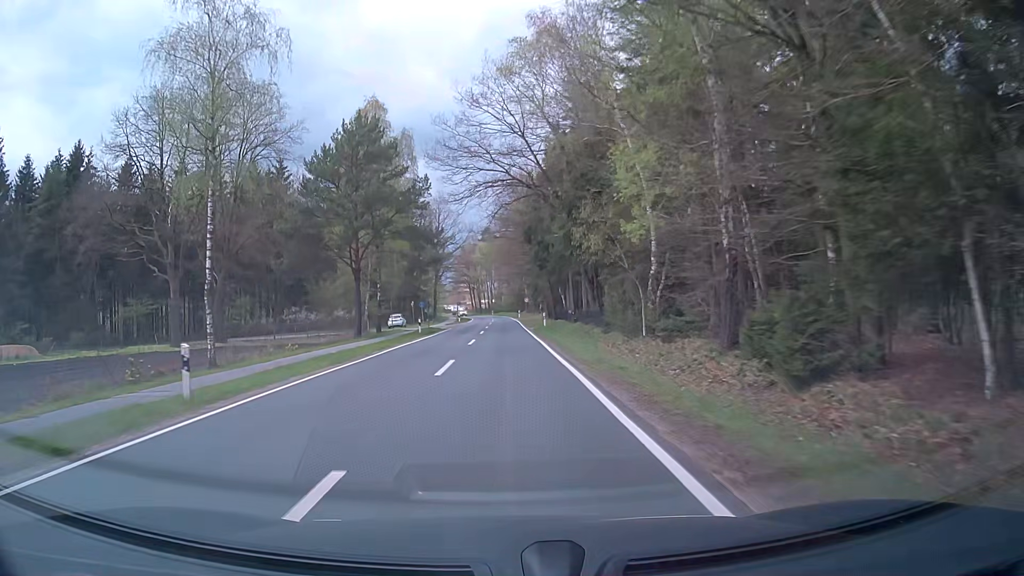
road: secondary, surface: asphalt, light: Day
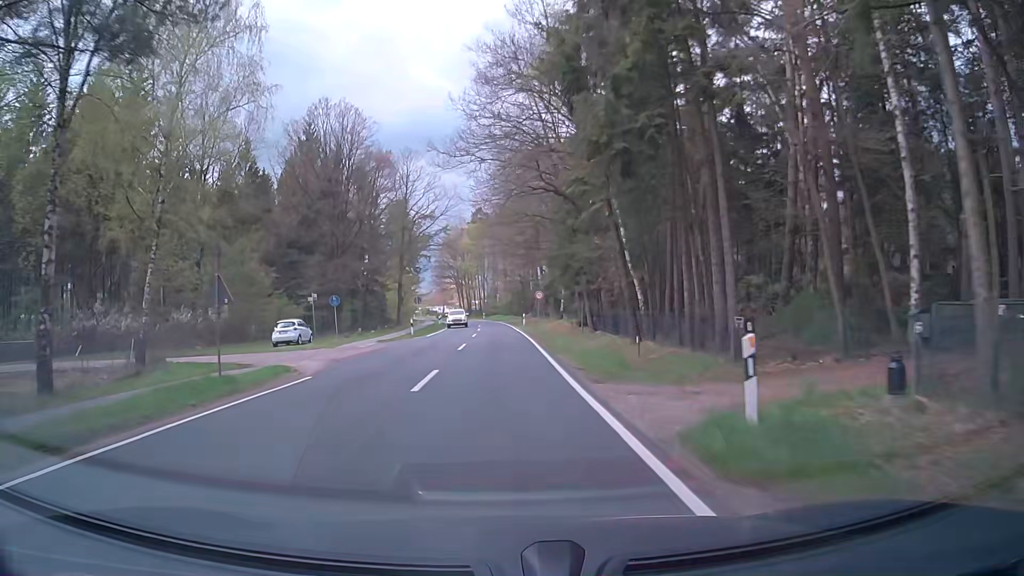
(+0.1, +38.7) m; +1°
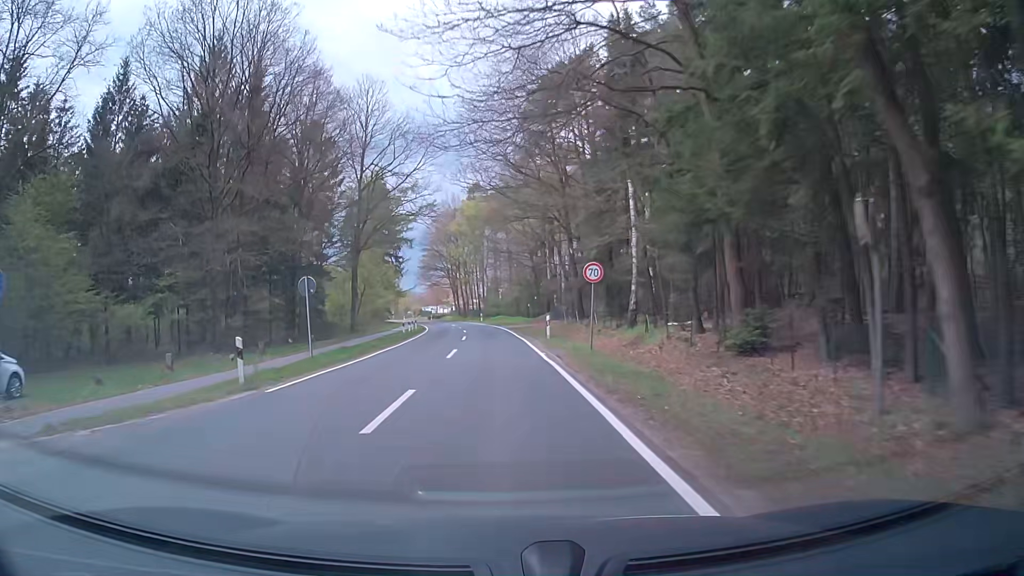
(-0.4, +28.4) m; 0°
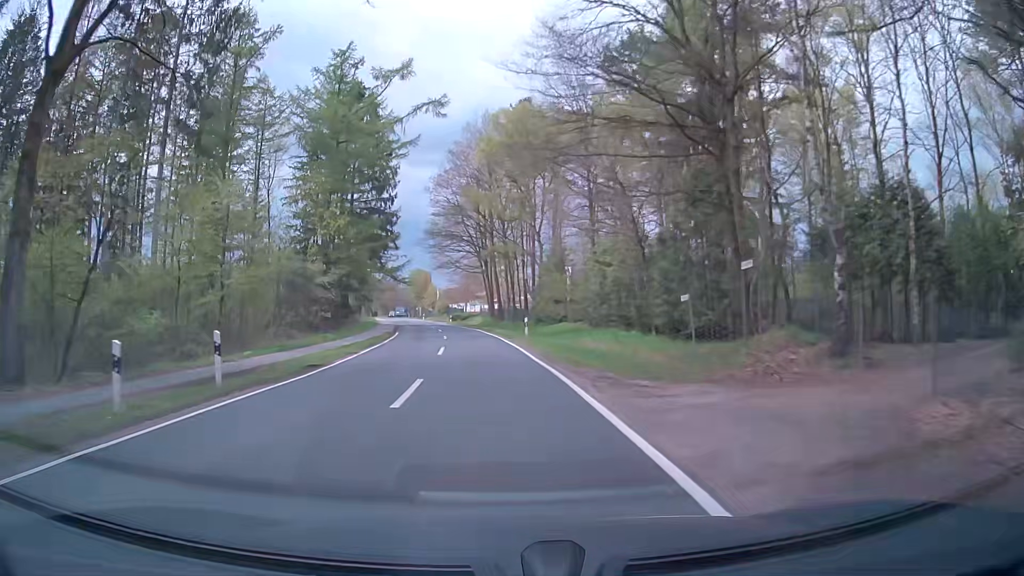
(-1.8, +46.9) m; -5°
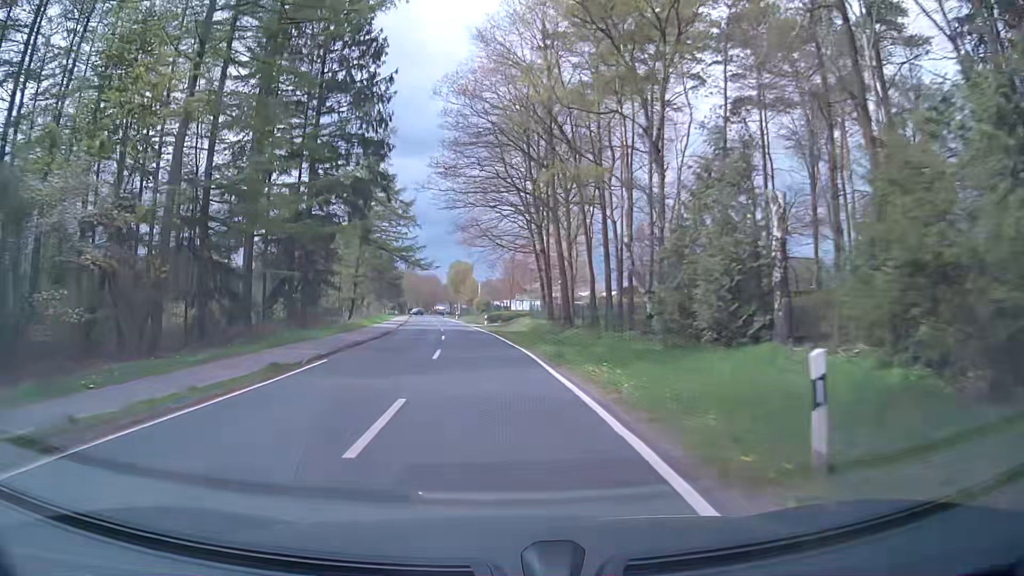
(-1.0, +28.0) m; -4°
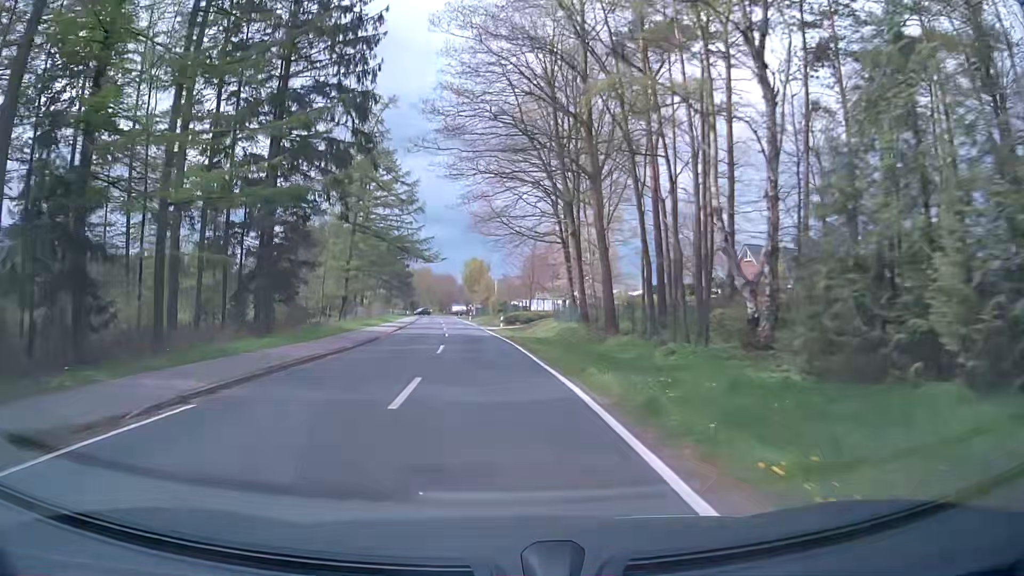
(-0.1, +9.4) m; -1°
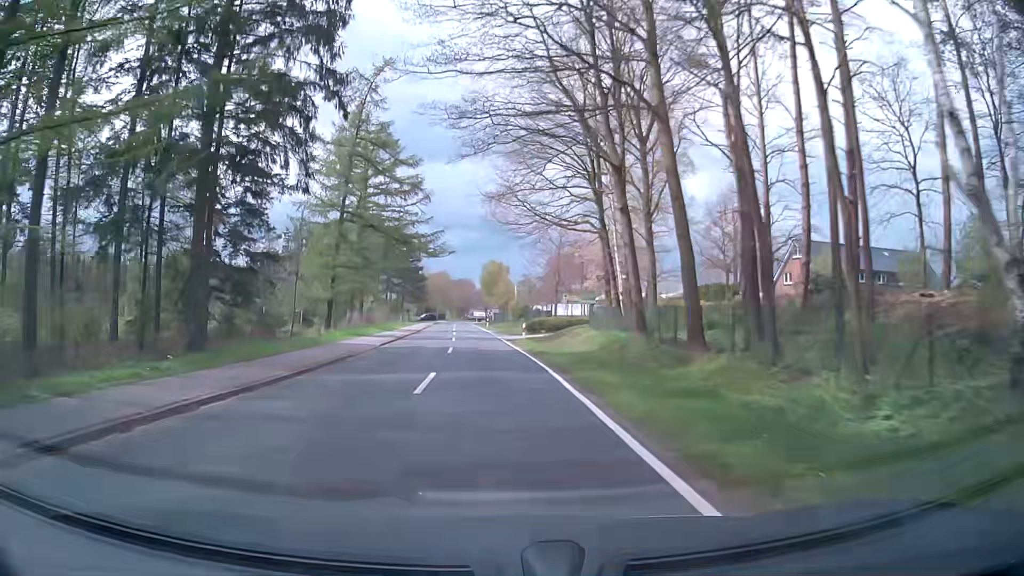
(-0.1, +9.4) m; -2°
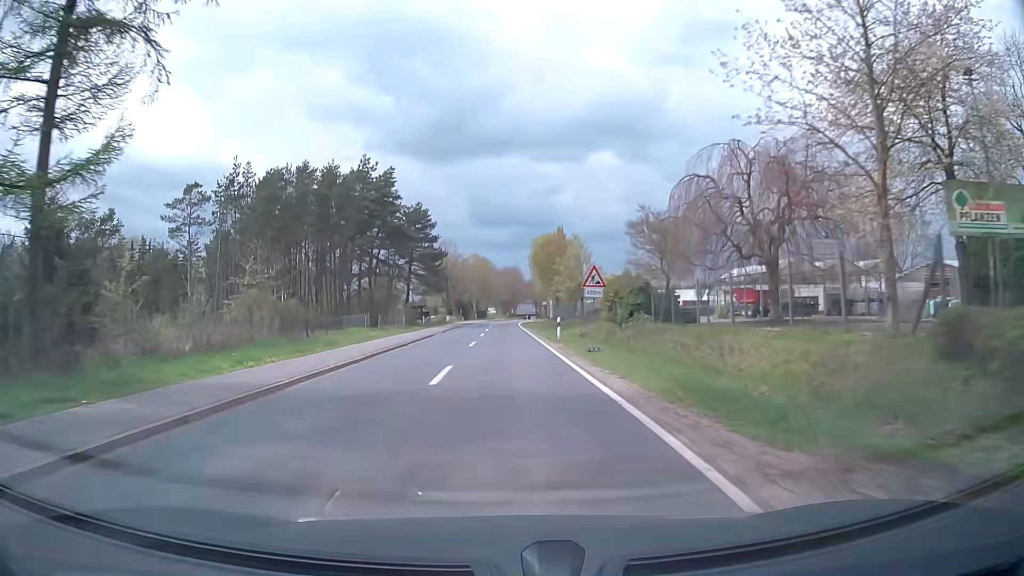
(-1.9, +48.5) m; -3°
(0, +10) (0, +20) (0, +30) (0, +40) (0, +50) (0, +60) (0, +70) (0, +80) (0, +90) (+1, +100) m
